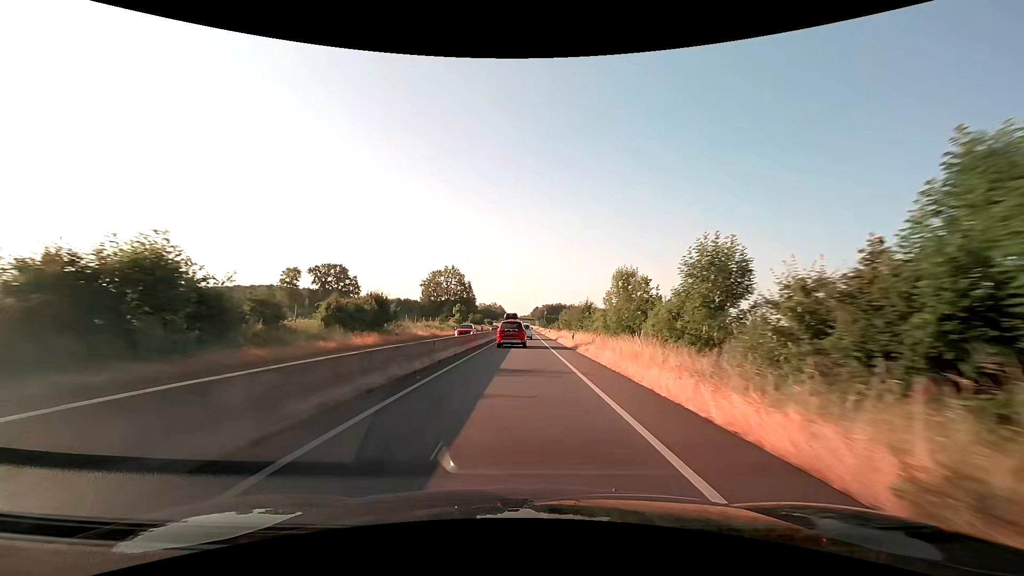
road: trunk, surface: asphalt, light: Day
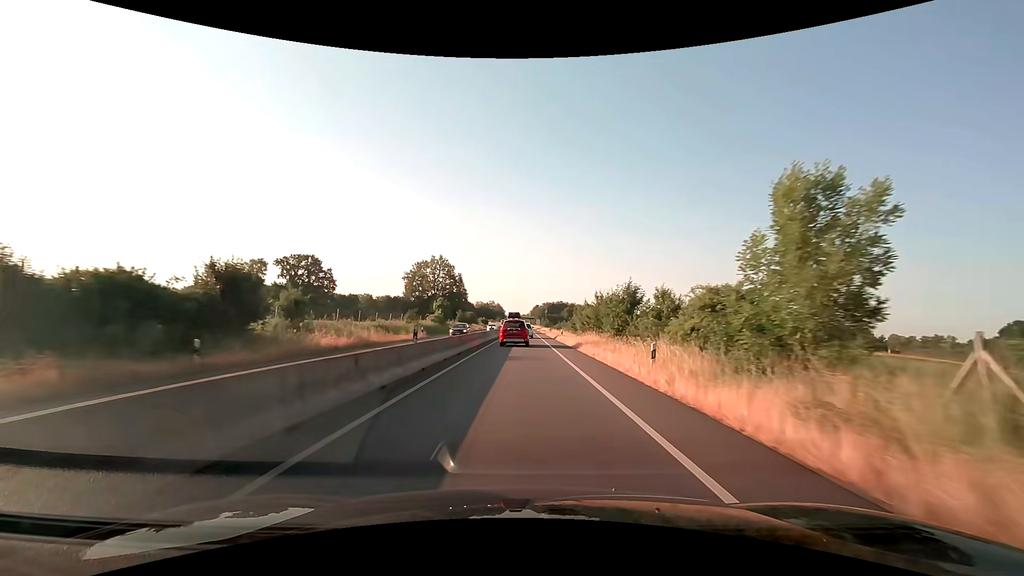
(+0.1, +23.6) m; 0°
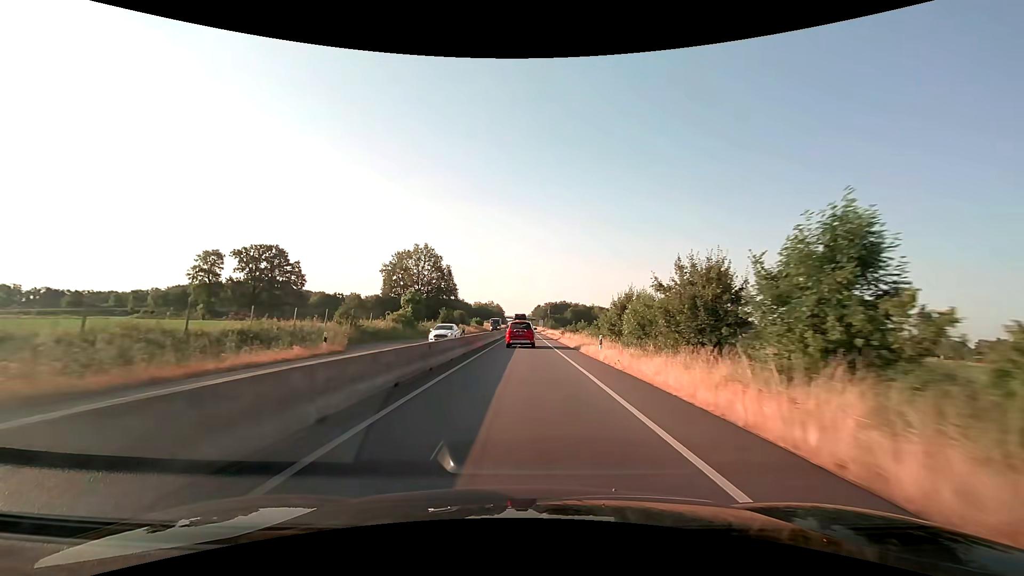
(0.0, +23.6) m; 0°
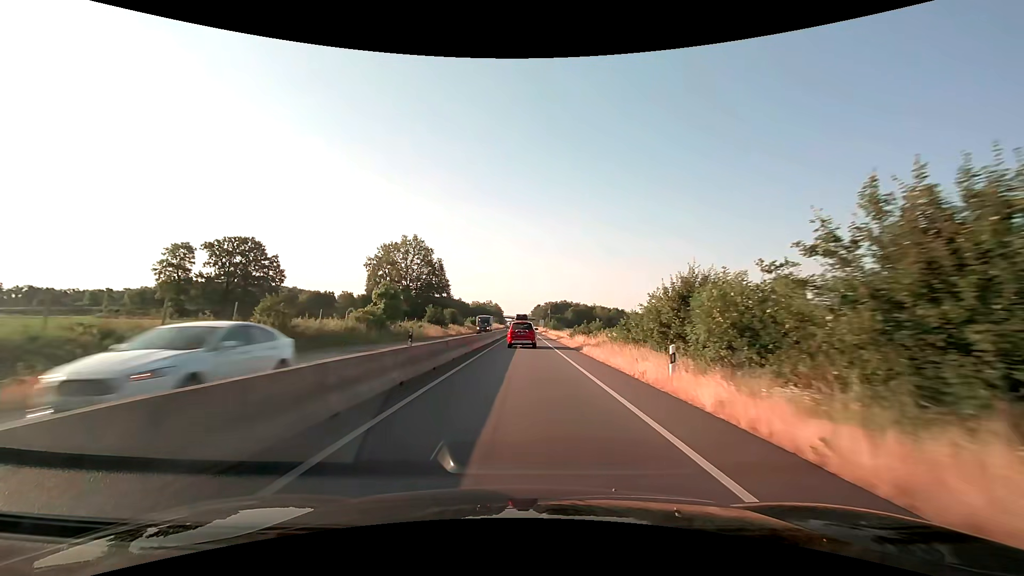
(0.0, +11.8) m; 0°
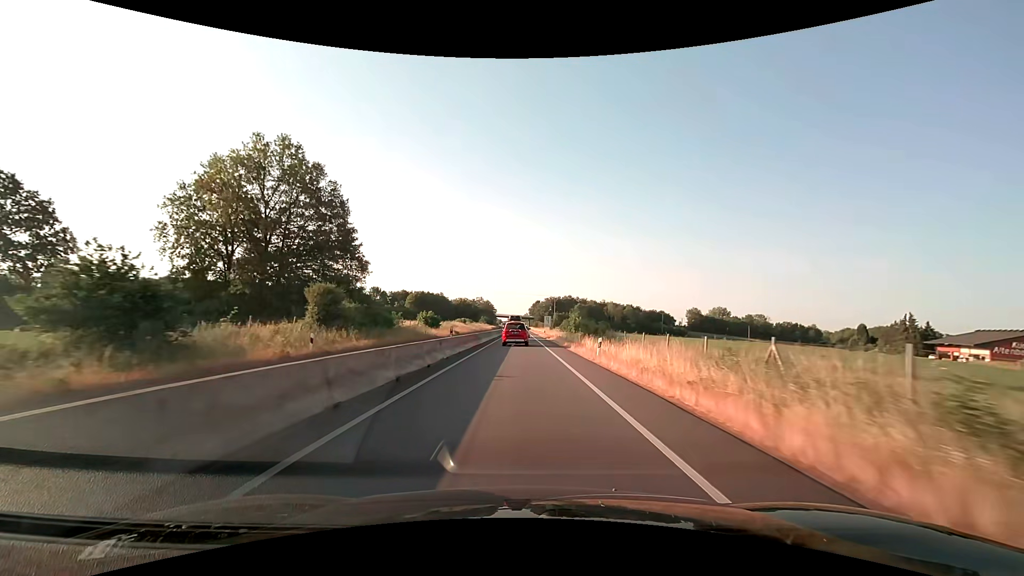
(+0.5, +59.6) m; 0°
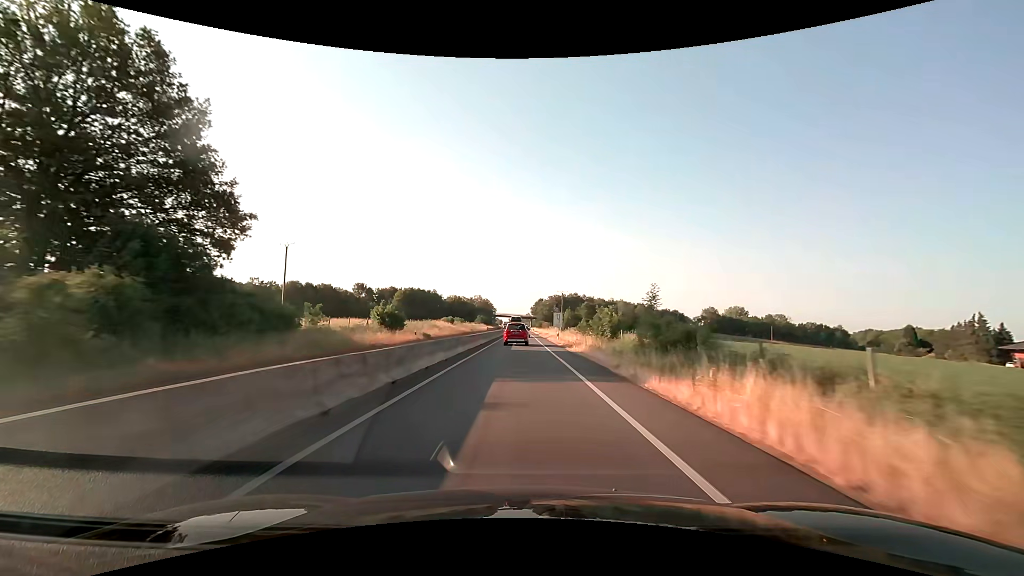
(0.0, +24.8) m; 0°
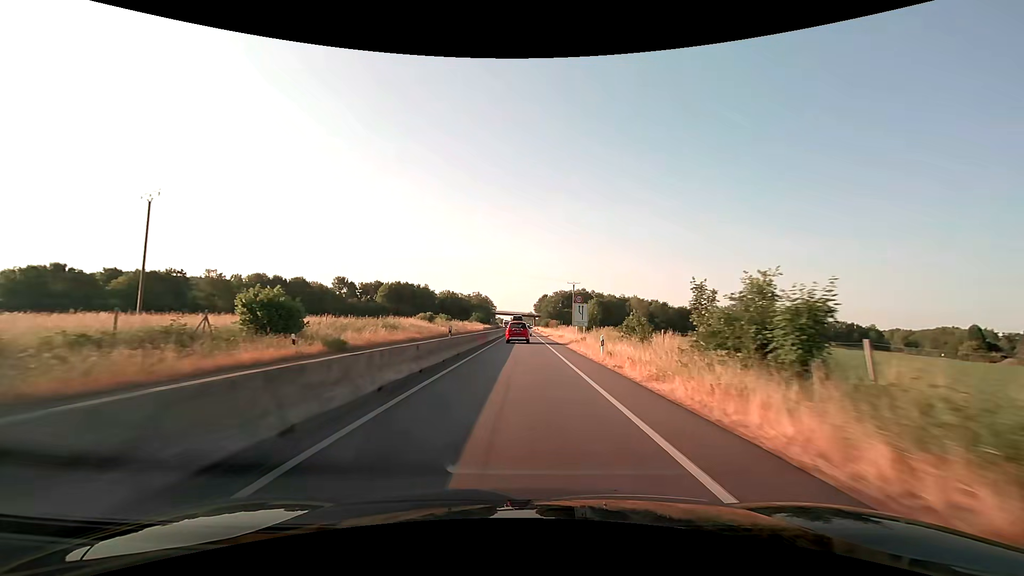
(-0.1, +25.6) m; 0°
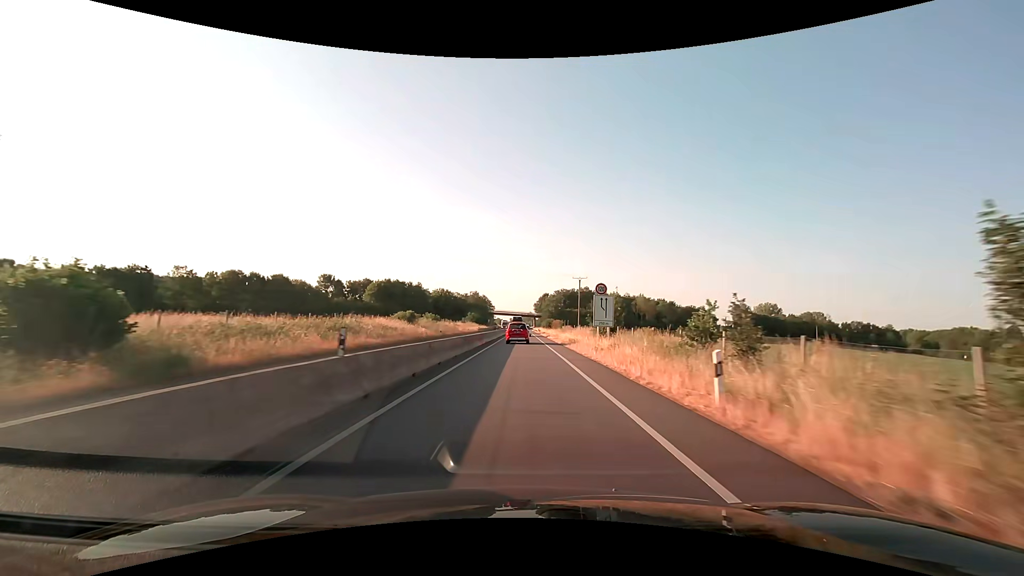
(0.0, +13.1) m; 0°
(0, +10) (0, +20) (0, +30) (0, +40) (0, +50) (0, +60) (0, +70) (0, +80) (0, +90) (0, +100) m
